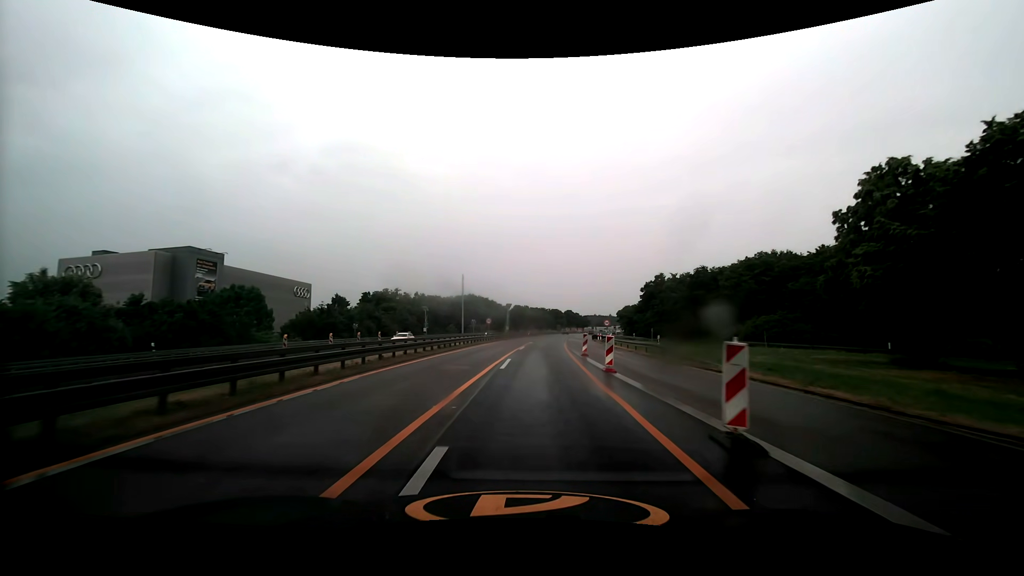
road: motorway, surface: asphalt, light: Day
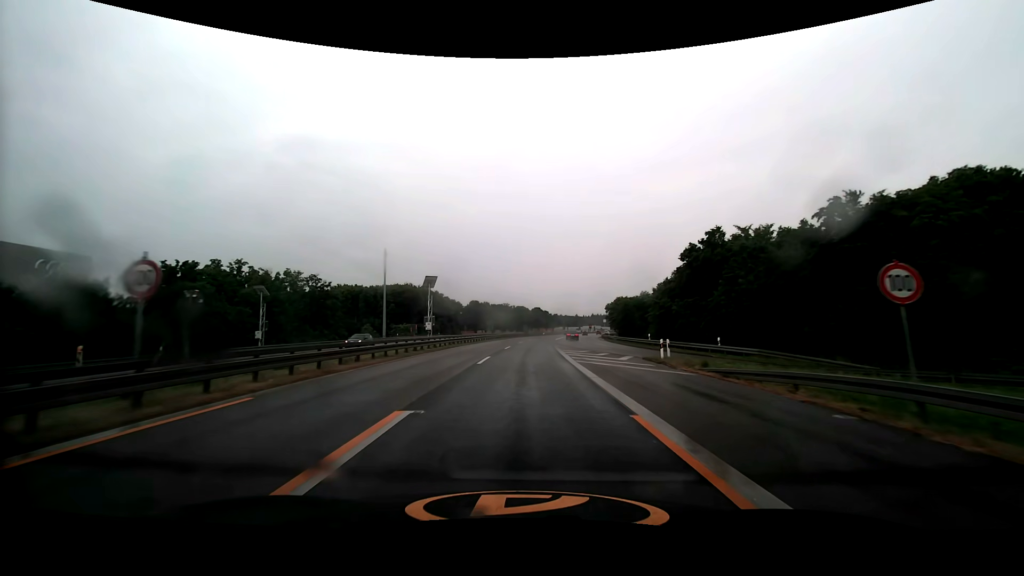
(+2.1, +51.2) m; +4°
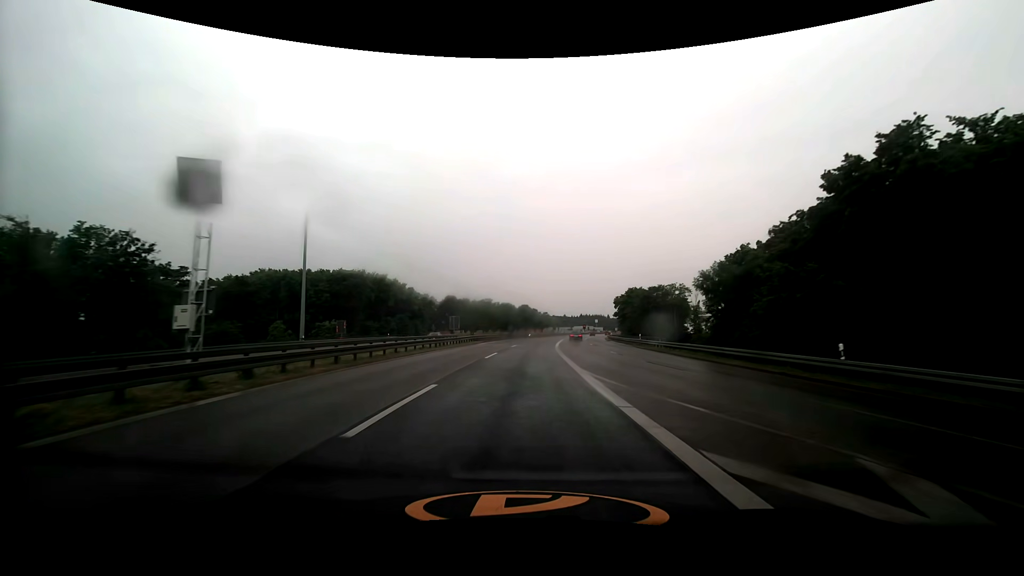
(+0.5, +32.2) m; +1°
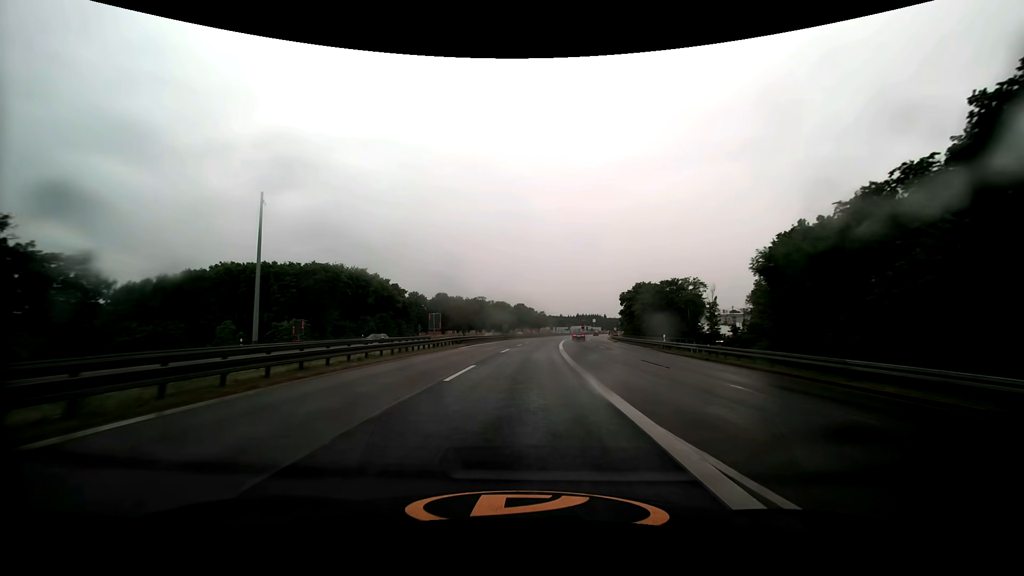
(+0.1, +11.1) m; +1°
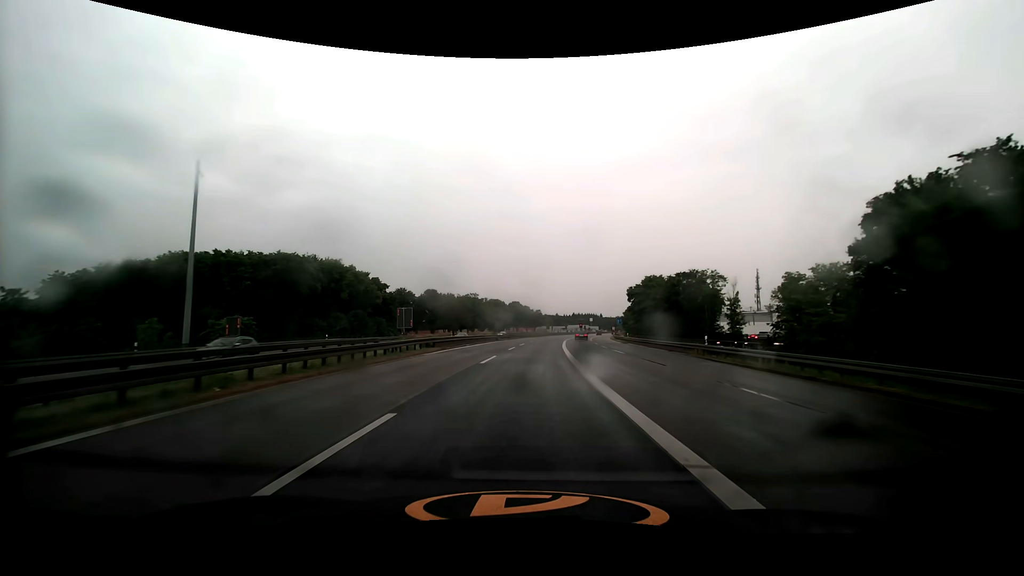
(0.0, +11.1) m; +1°
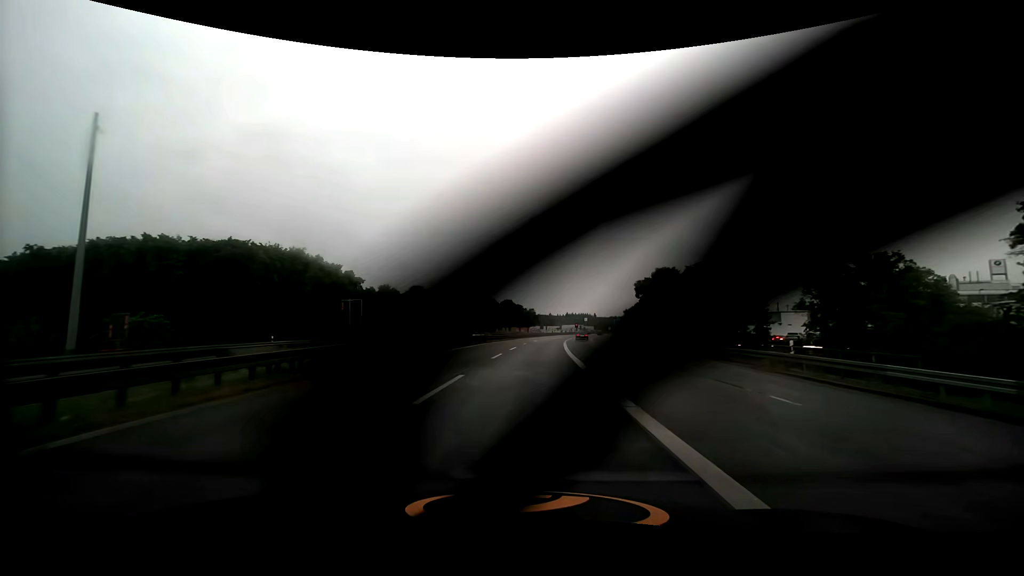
(+0.1, +11.2) m; +1°
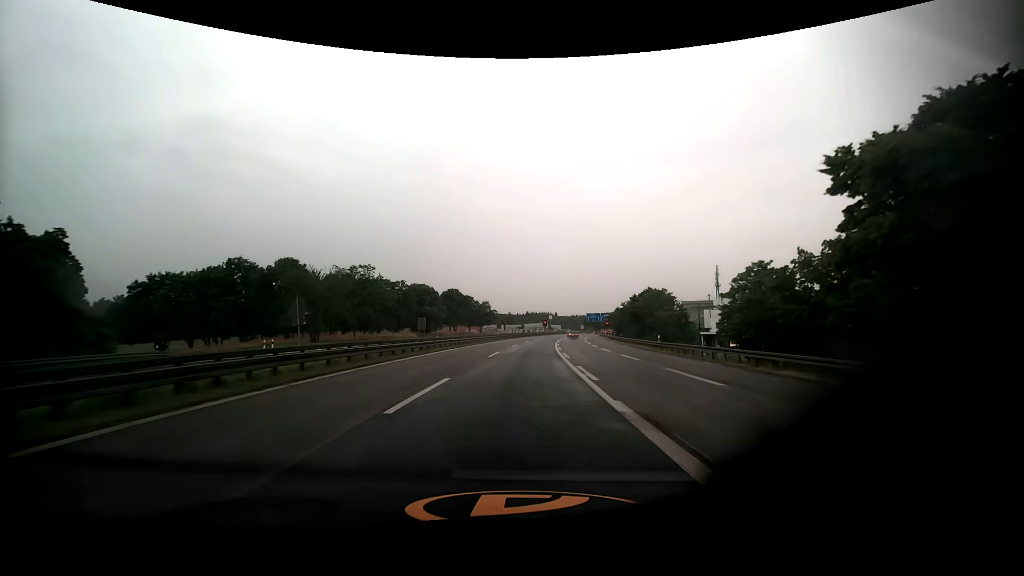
(+2.5, +55.8) m; +5°
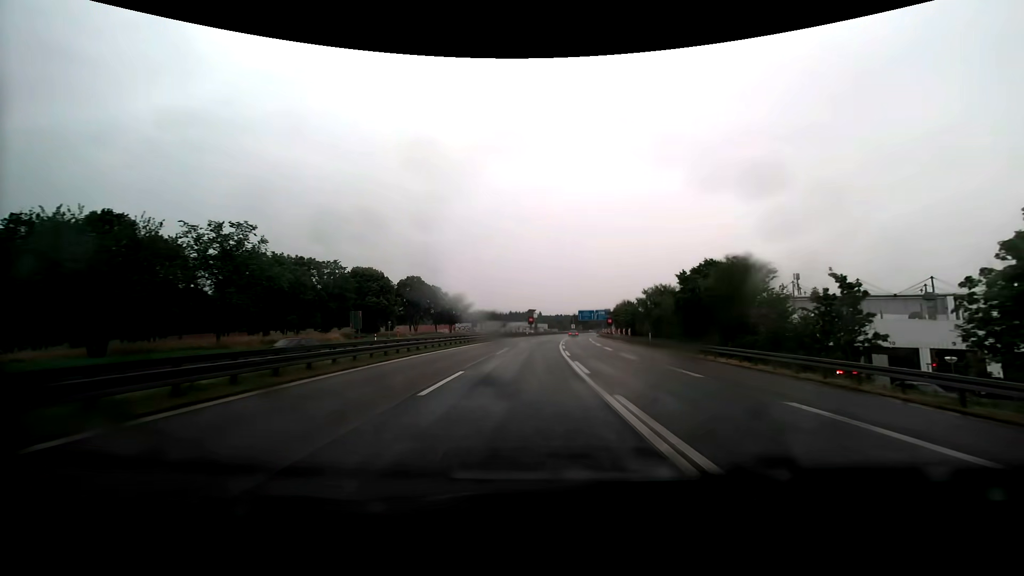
(+0.6, +33.9) m; +2°
(0, +10) (0, +20) (+1, +30) (+1, +40) (+2, +50) (+2, +60) (+3, +70) (+4, +80) (+5, +90) (+6, +100) m
